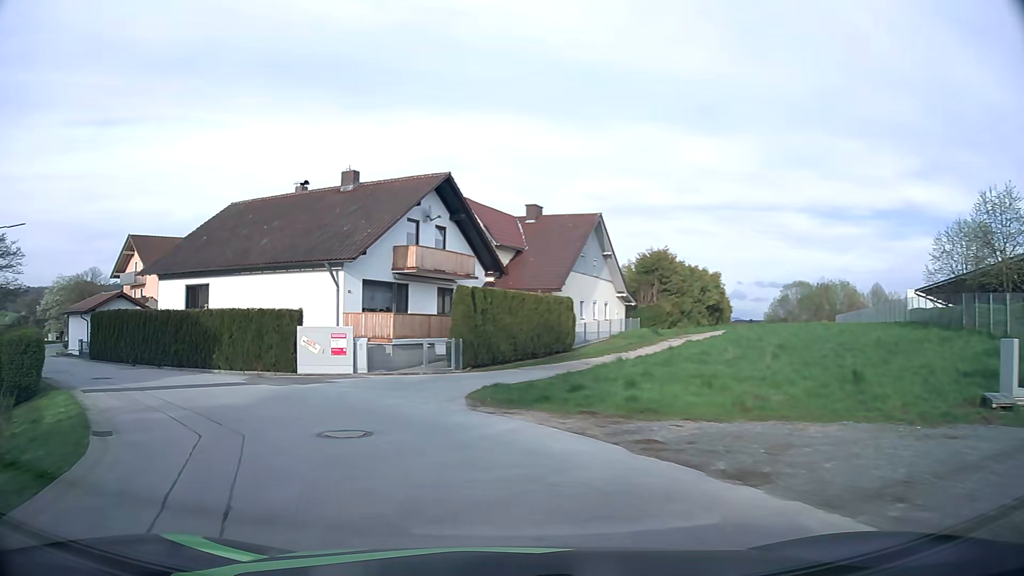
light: Day
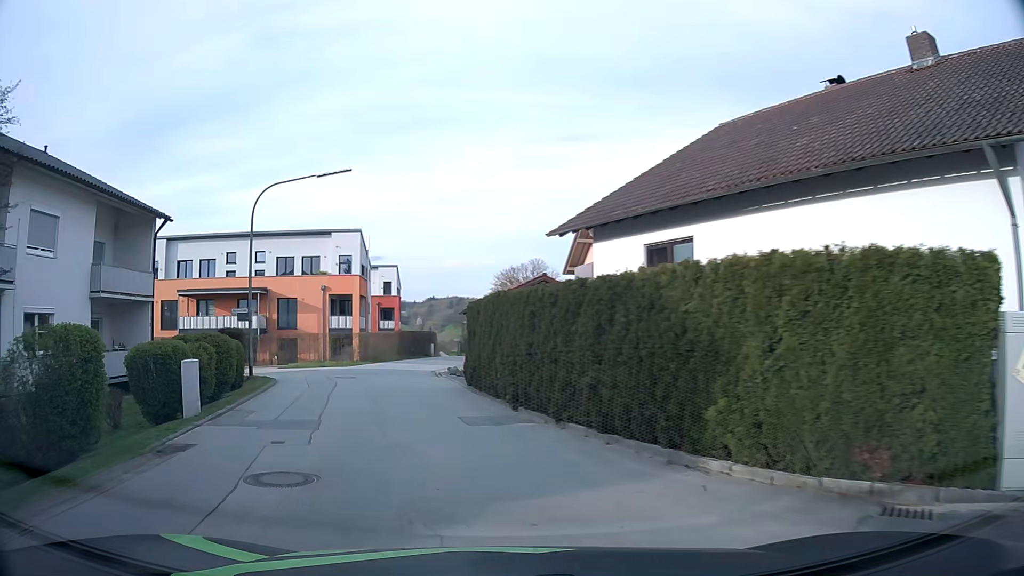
(-5.9, +15.6) m; -42°
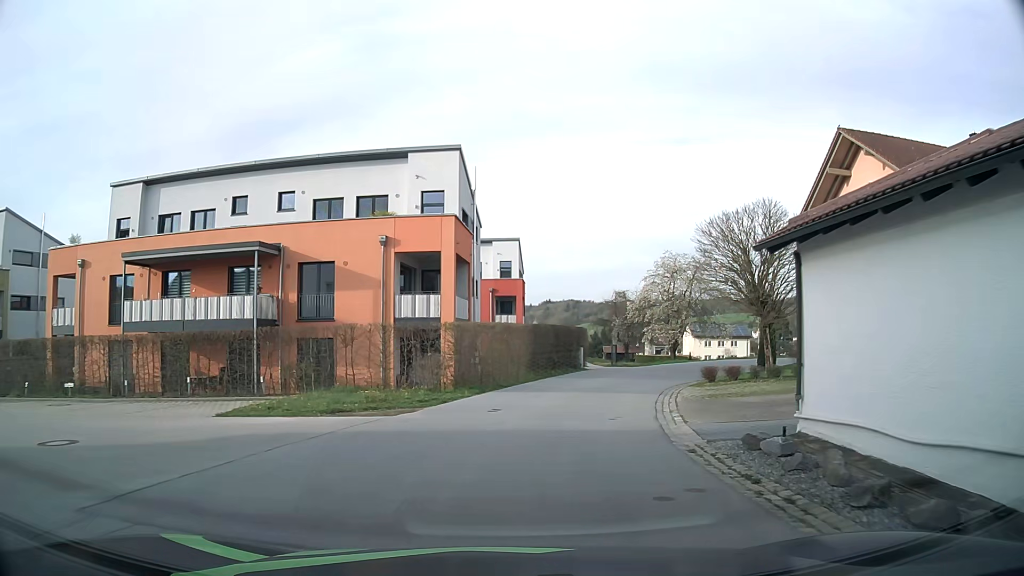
(-4.1, +23.7) m; -9°
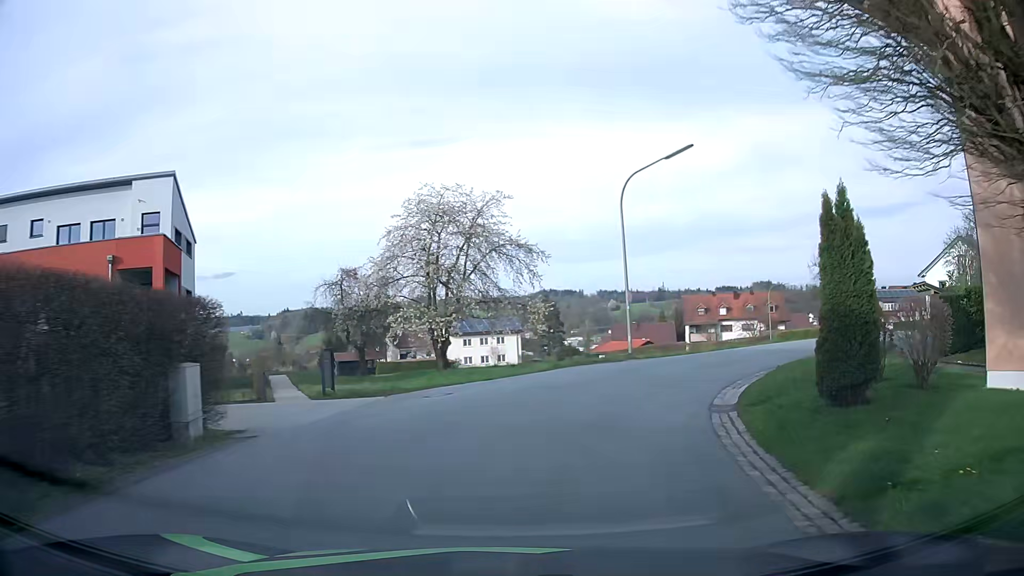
(+4.0, +26.0) m; +21°
(+1, +10) (+5, +19) (+12, +26) (+20, +32) (+28, +38) (+34, +46) (+36, +56) (+34, +66) (+30, +75) (+26, +84) m
